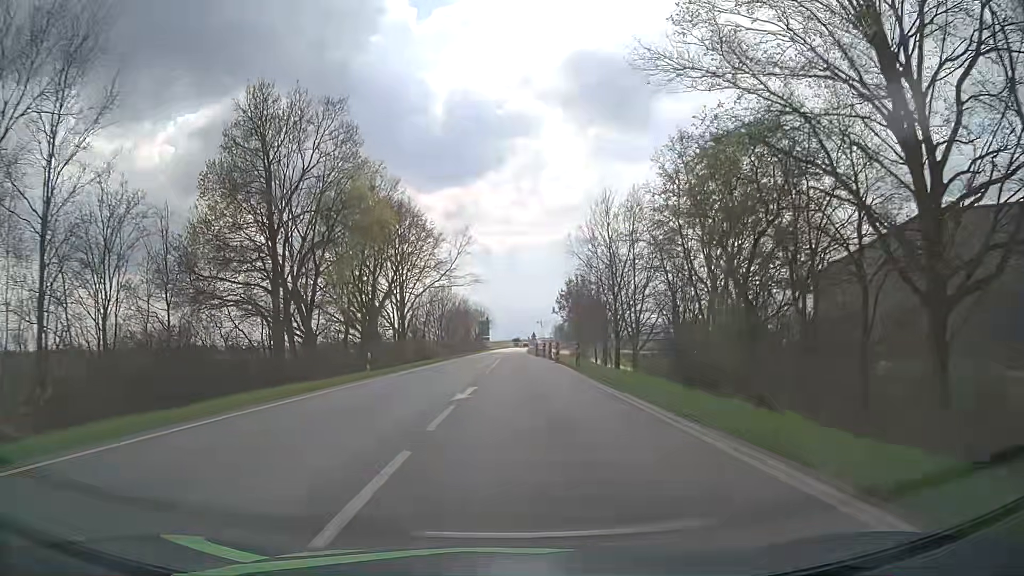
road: primary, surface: asphalt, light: Day
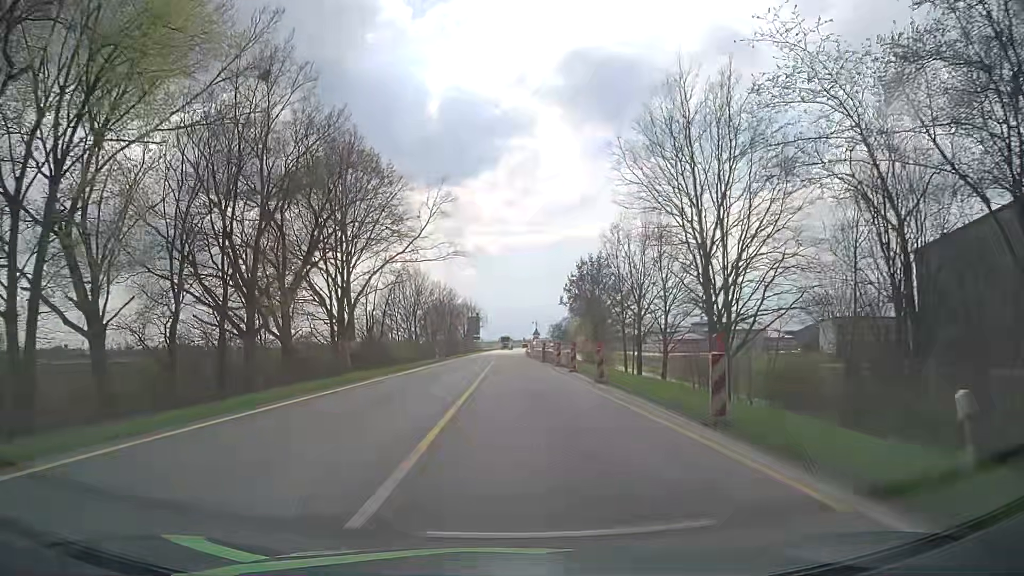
(+0.1, +23.7) m; +1°
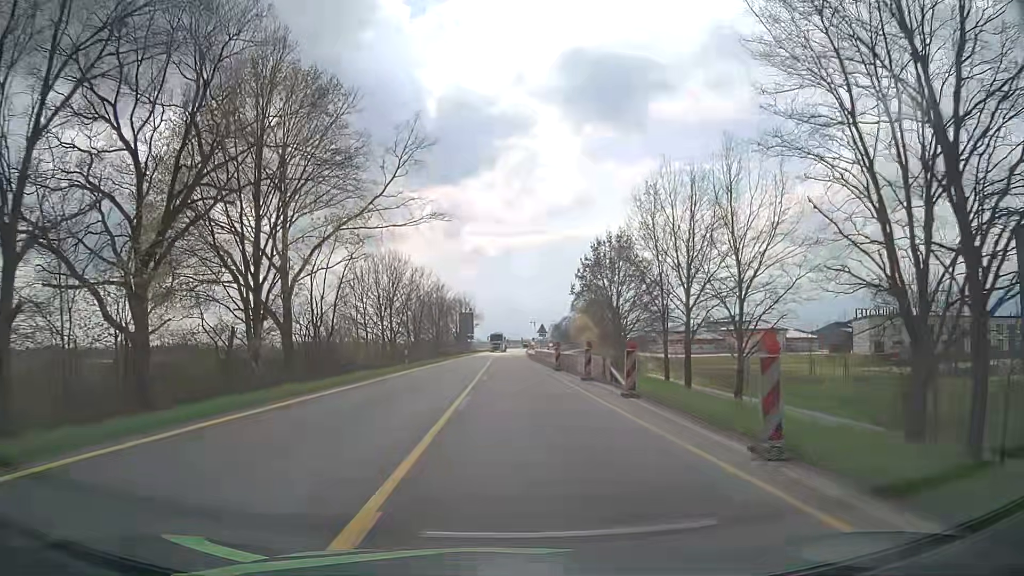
(0.0, +15.7) m; 0°
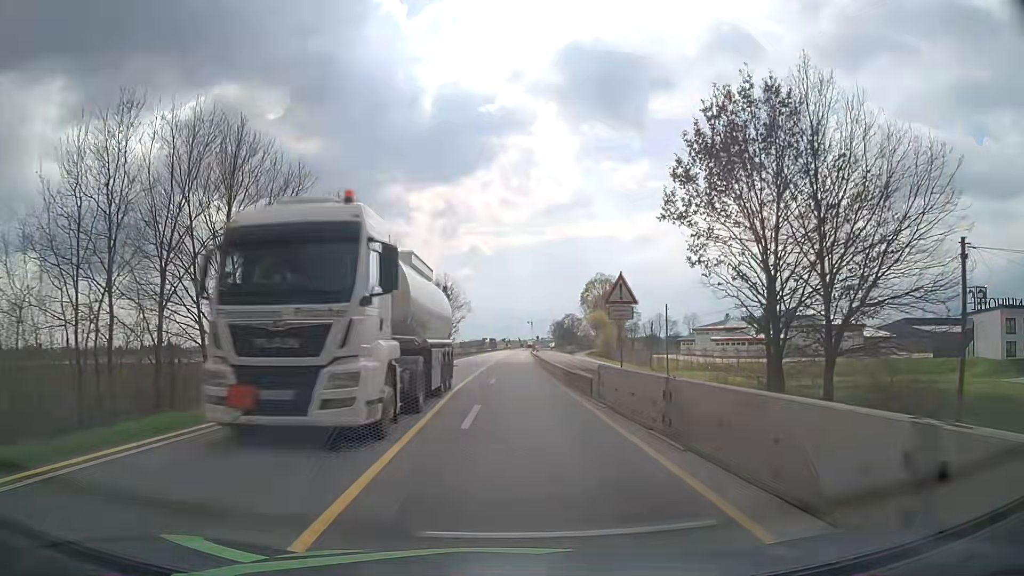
(-0.1, +38.8) m; +1°
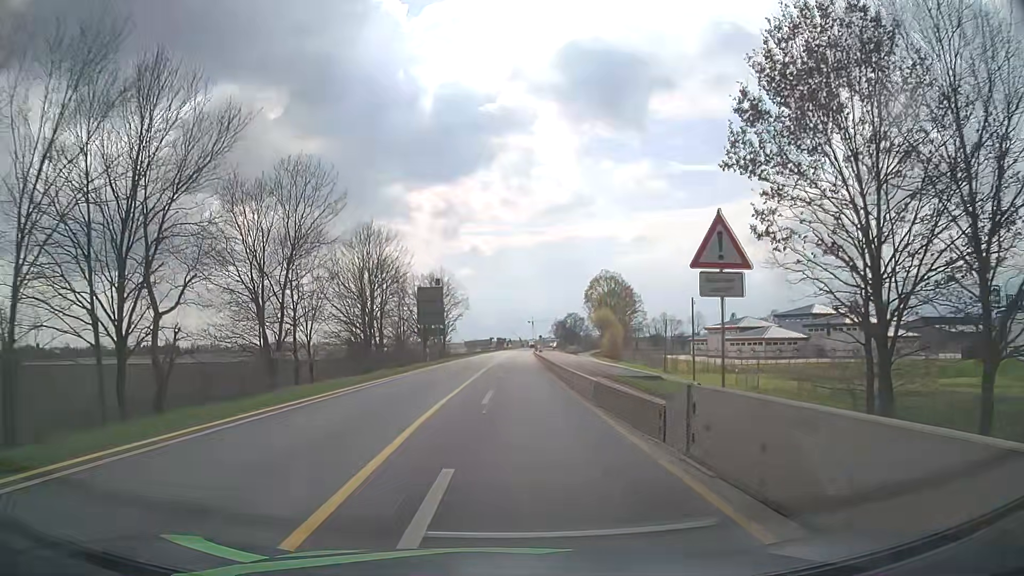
(-0.1, +7.7) m; -1°
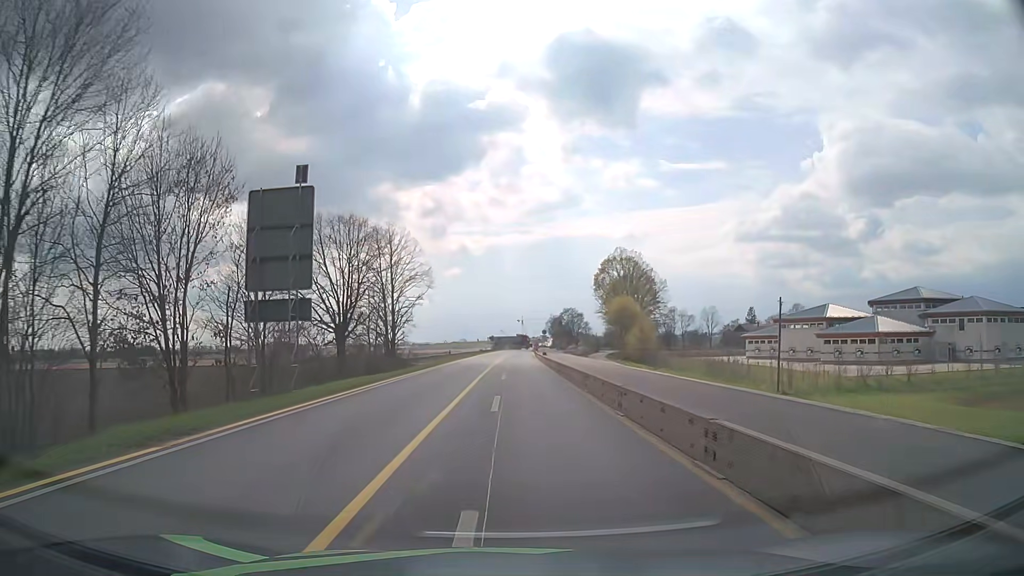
(0.0, +38.0) m; +1°
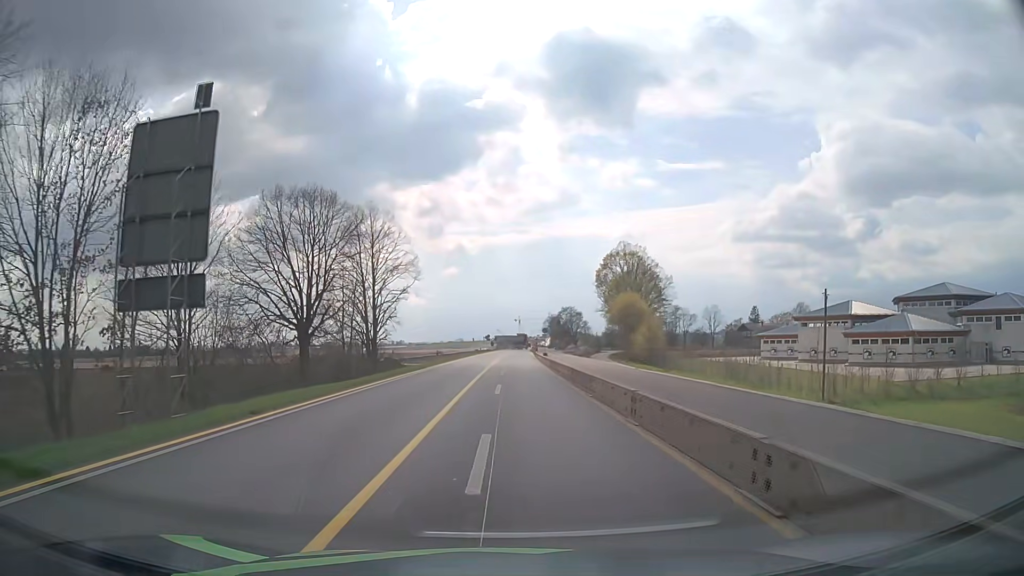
(0.0, +7.5) m; 0°
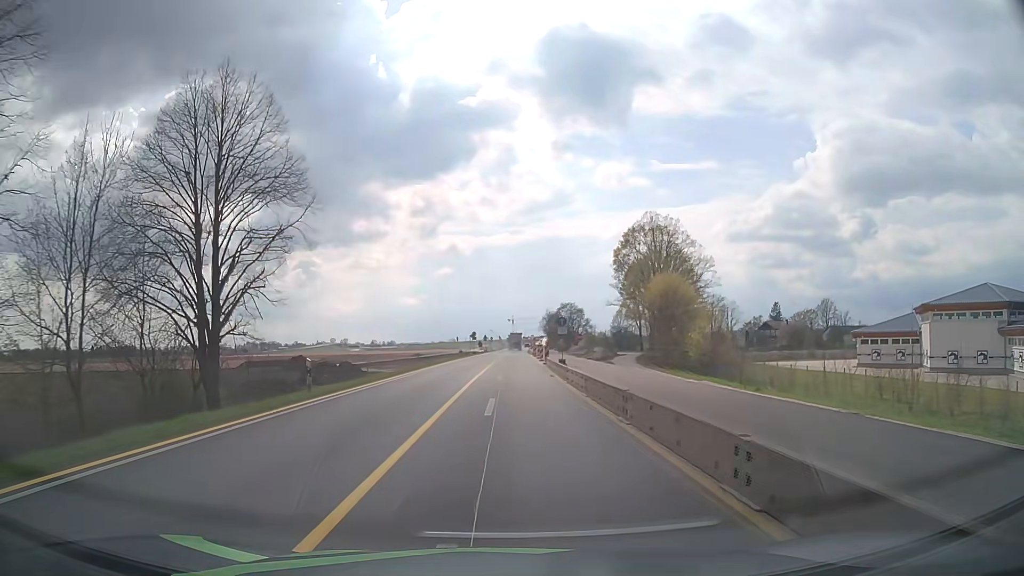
(+0.2, +29.7) m; +1°
